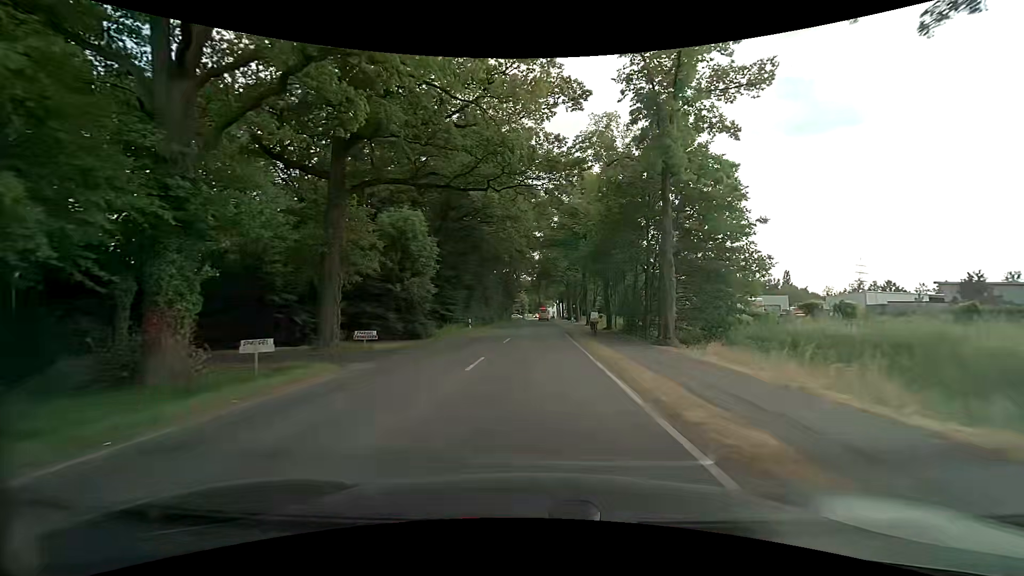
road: secondary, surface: asphalt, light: Day
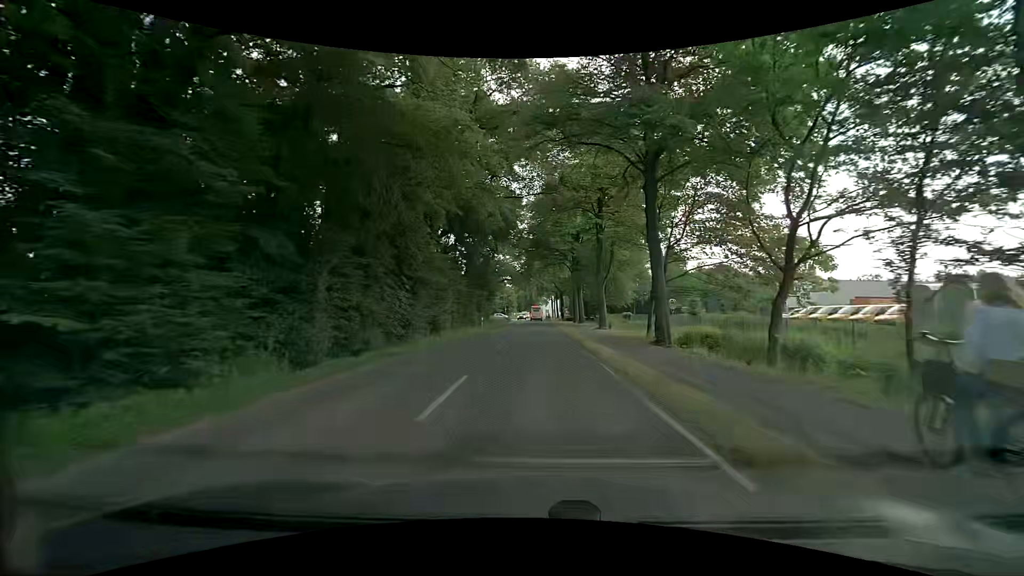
(+0.7, +39.2) m; +1°
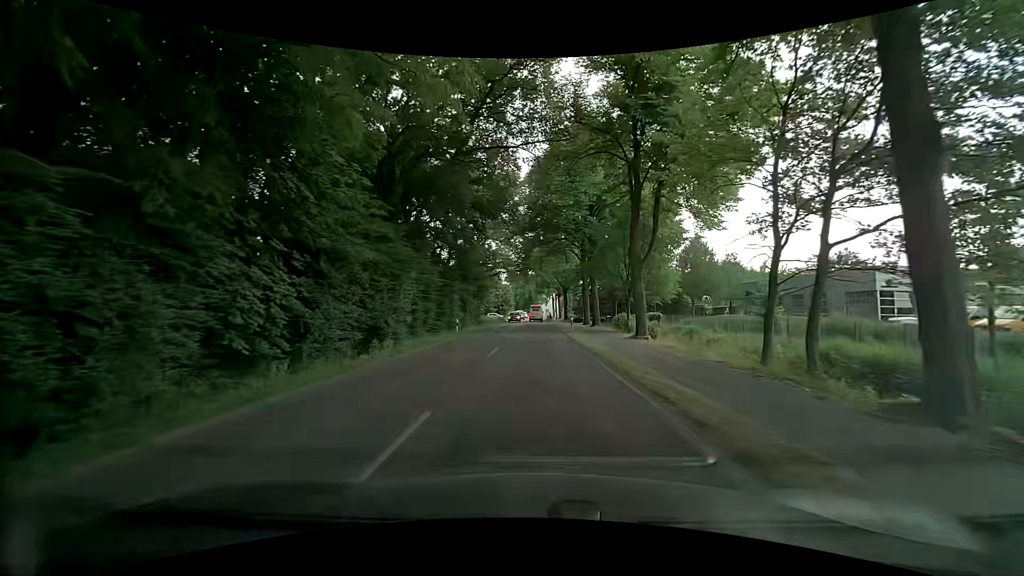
(0.0, +15.4) m; 0°
(0, +10) (0, +20) (0, +30) (0, +40) (0, +50) (0, +60) (+1, +70) (+1, +80) (+1, +90) (+1, +100) m
